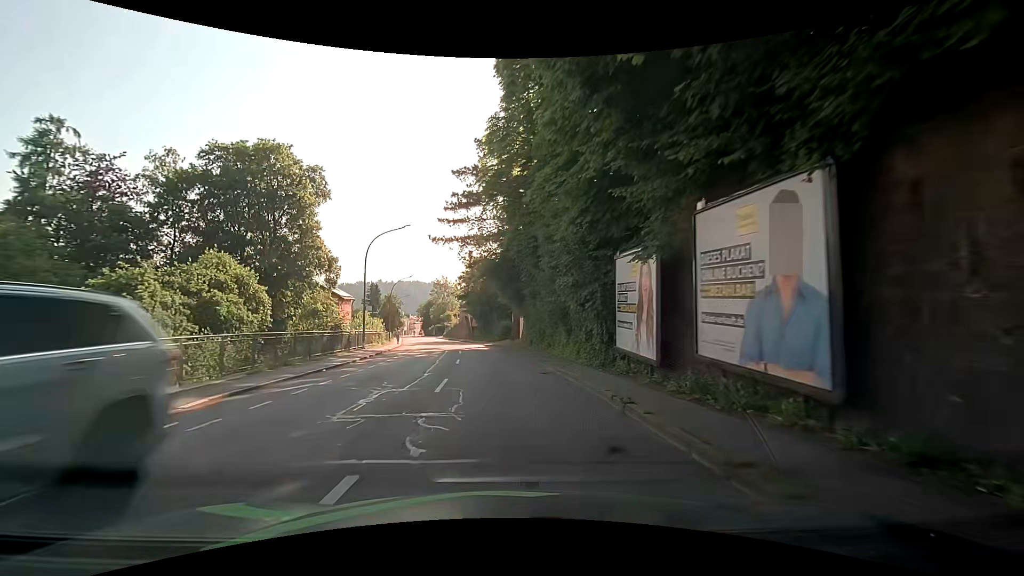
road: tertiary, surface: asphalt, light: Day
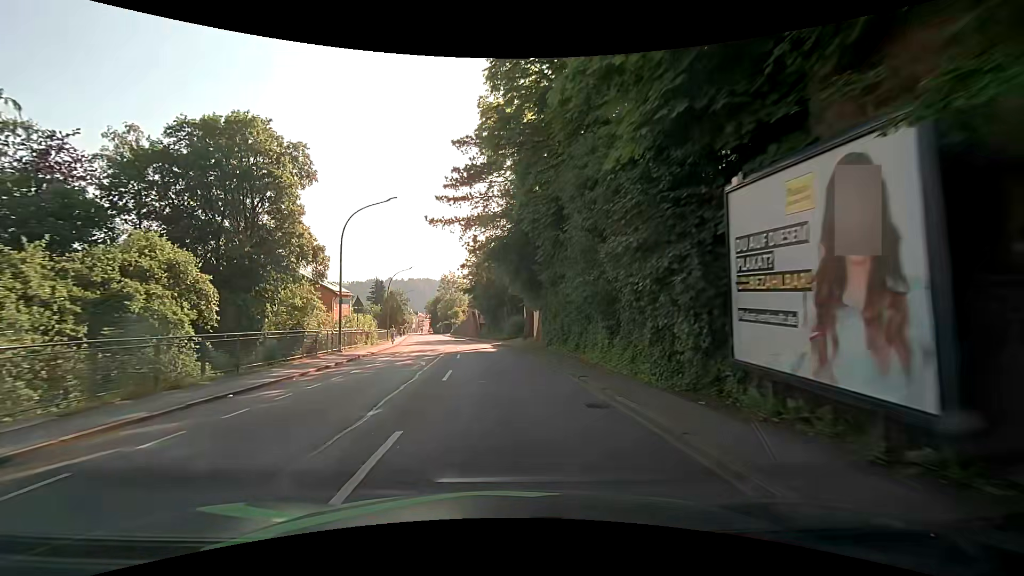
(-0.1, +7.0) m; -2°
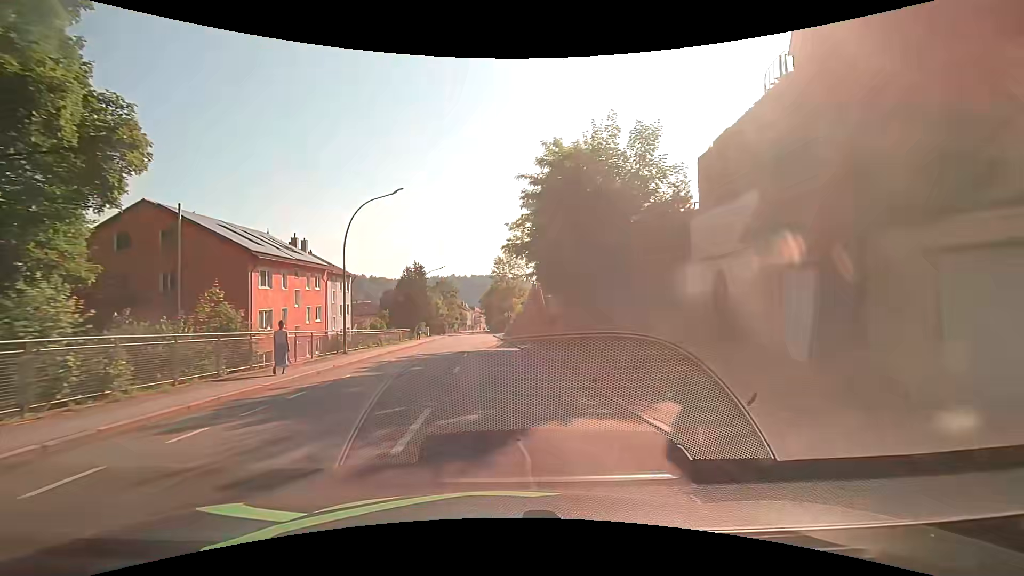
(-2.1, +34.4) m; -7°
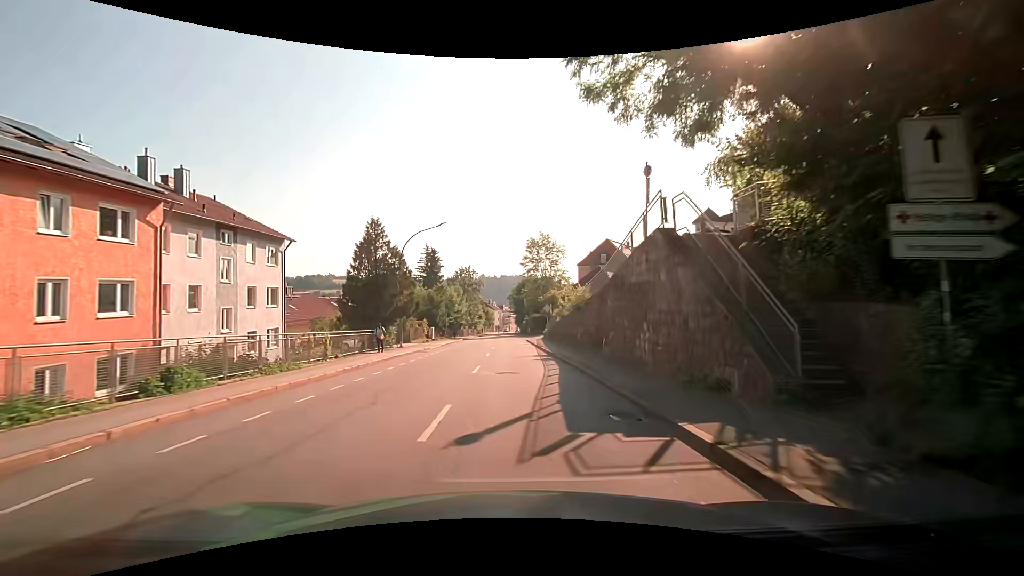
(-0.9, +26.5) m; -3°
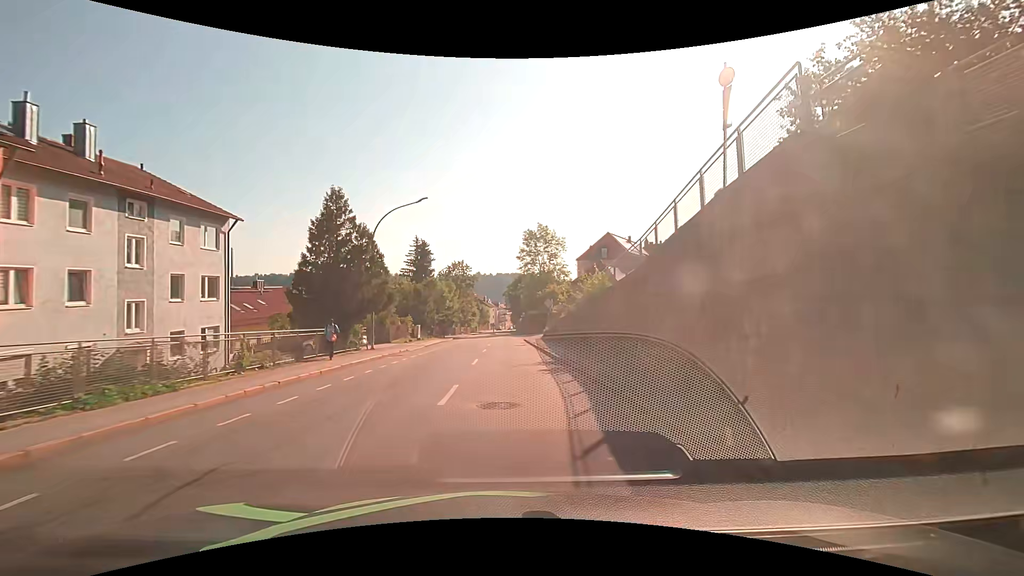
(0.0, +6.4) m; +1°
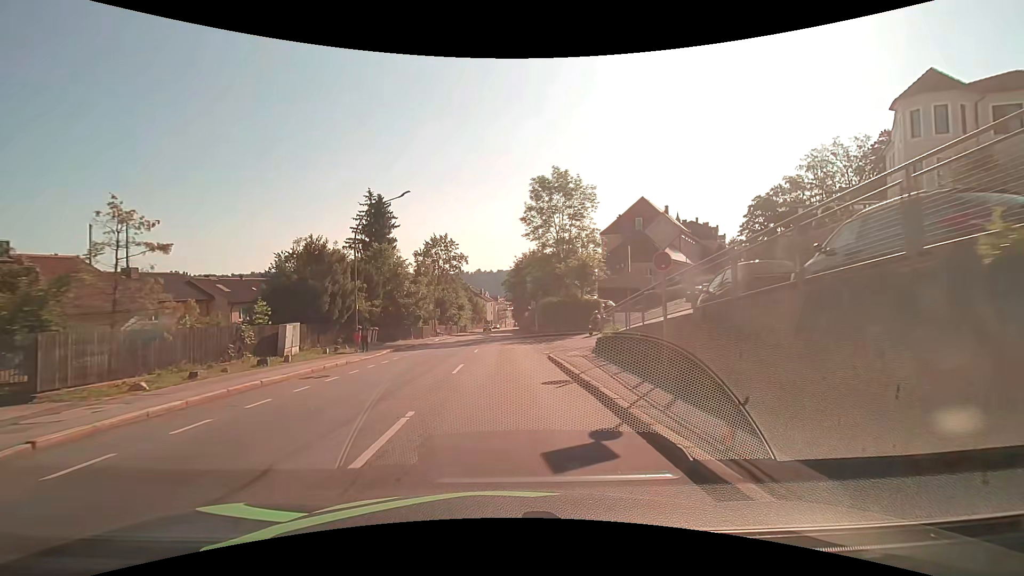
(+0.1, +30.5) m; 0°
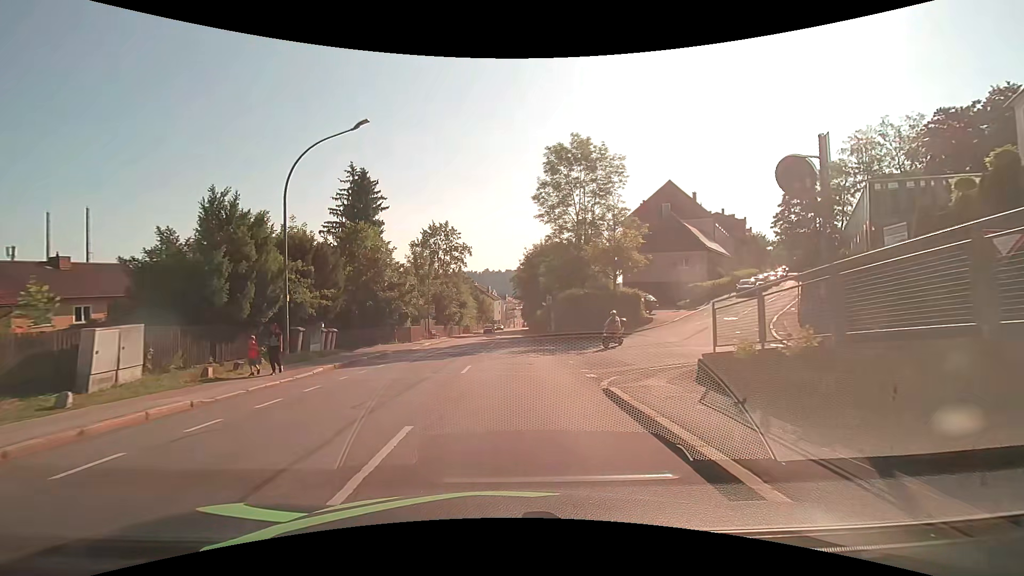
(-0.2, +10.0) m; -1°
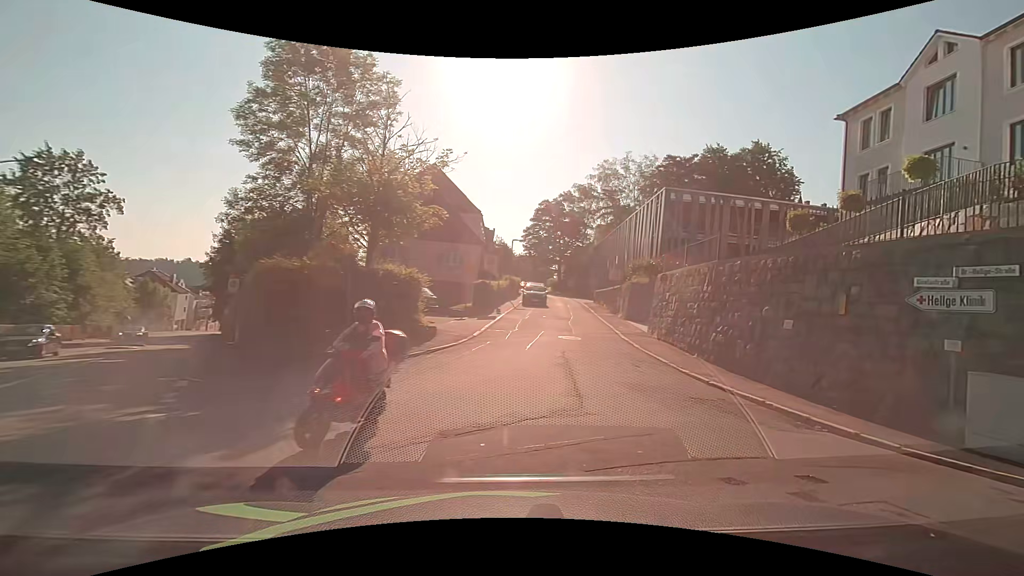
(+1.6, +16.2) m; +27°
